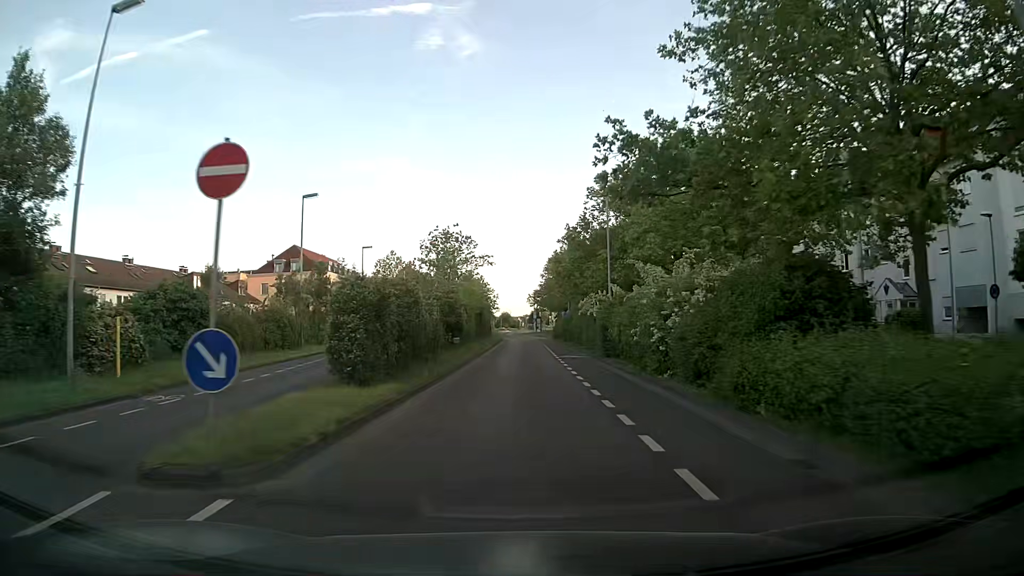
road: secondary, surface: asphalt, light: Day
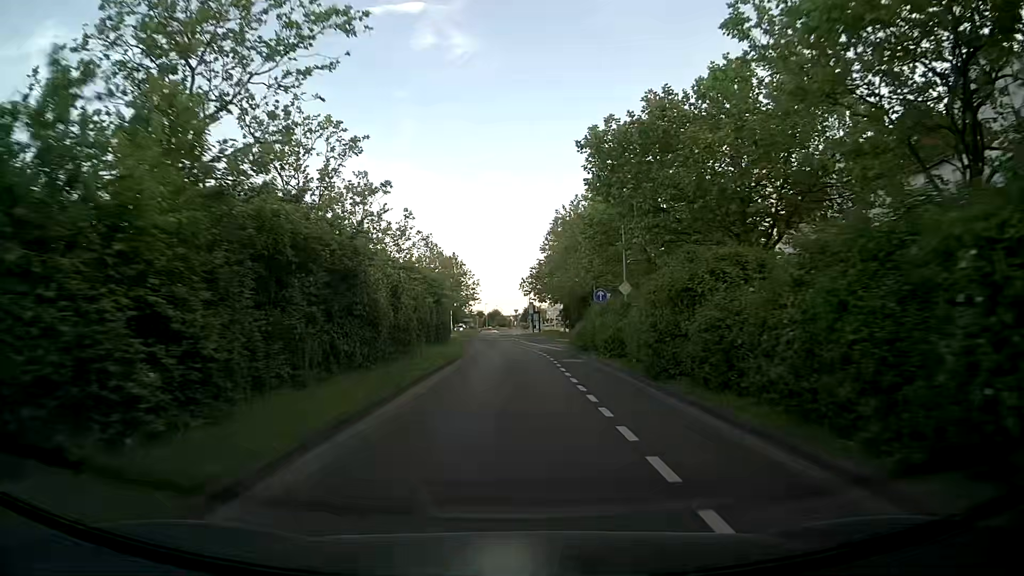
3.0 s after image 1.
(+0.5, +38.1) m; 0°
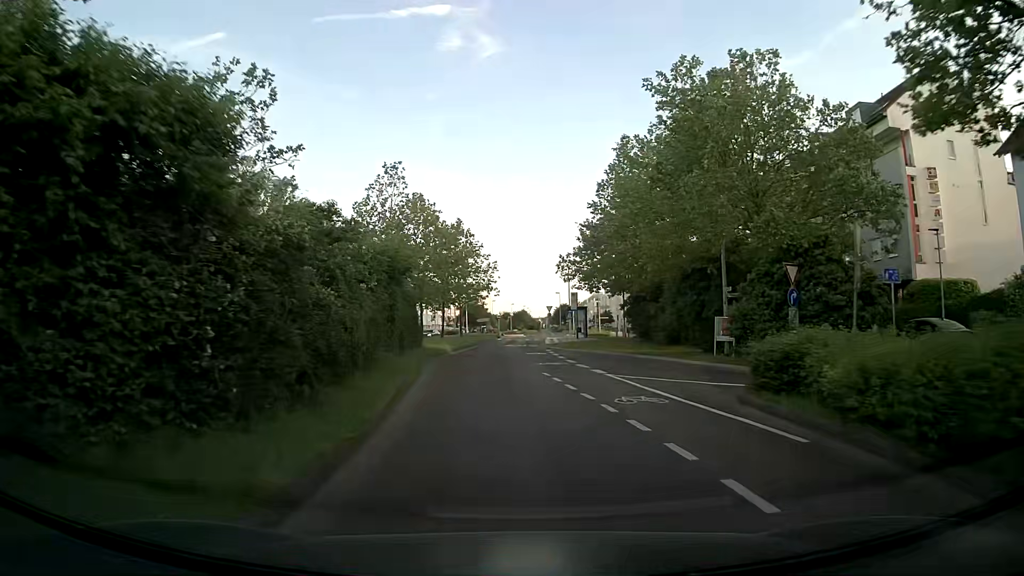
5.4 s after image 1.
(-0.5, +29.4) m; -3°
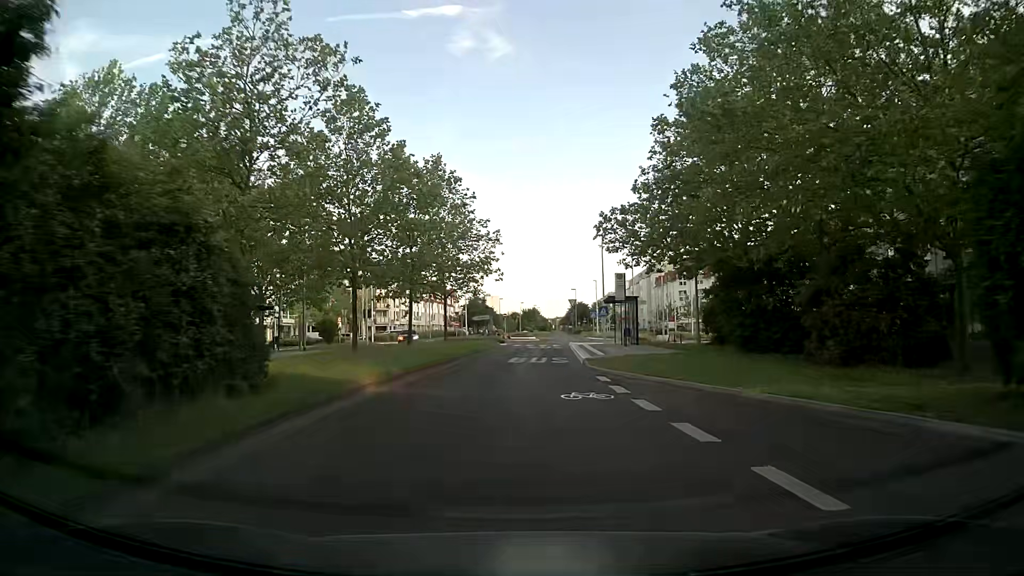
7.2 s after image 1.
(0.0, +21.1) m; 0°
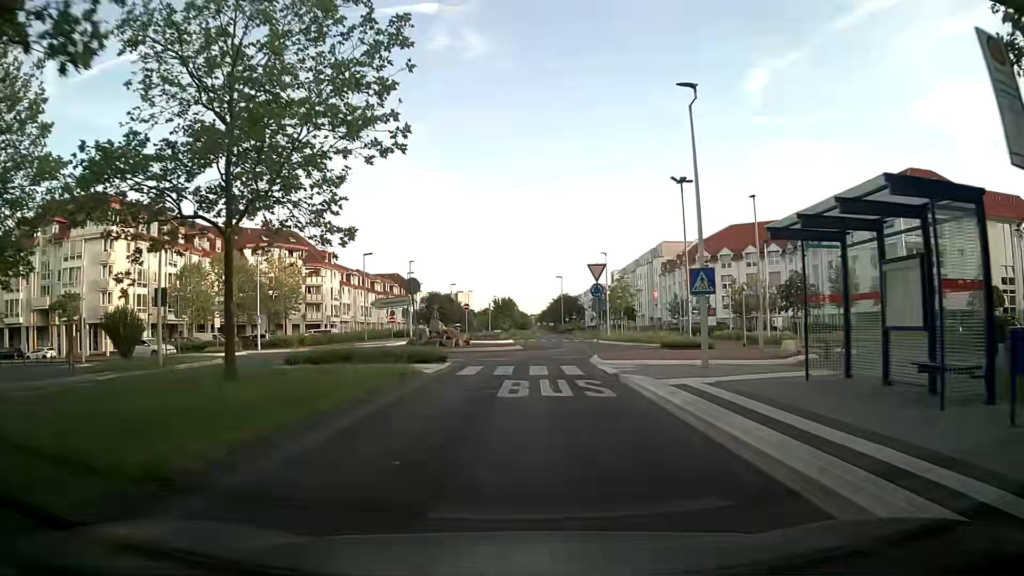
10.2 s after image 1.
(+0.3, +31.1) m; +1°
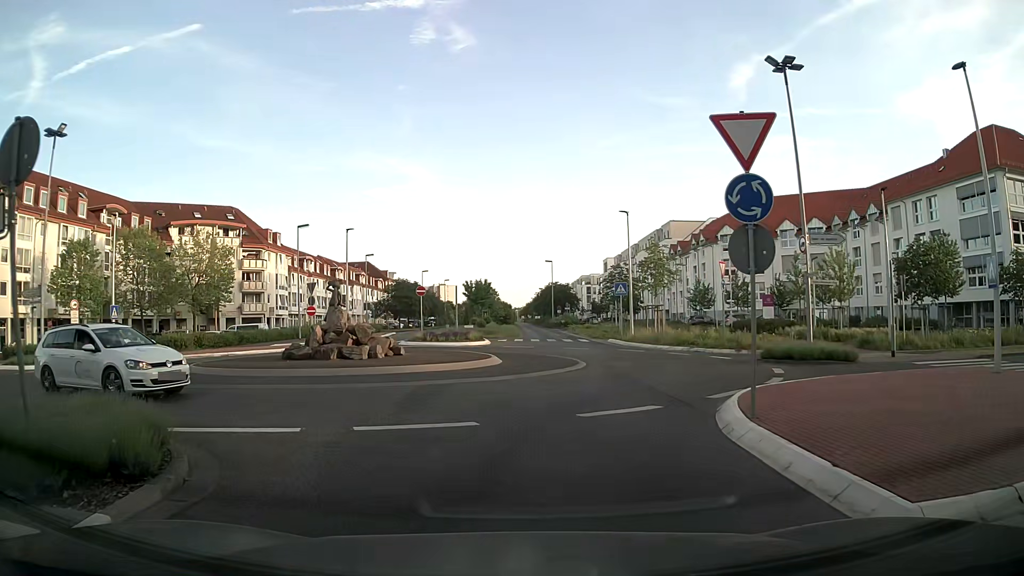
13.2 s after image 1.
(+0.3, +18.5) m; +1°
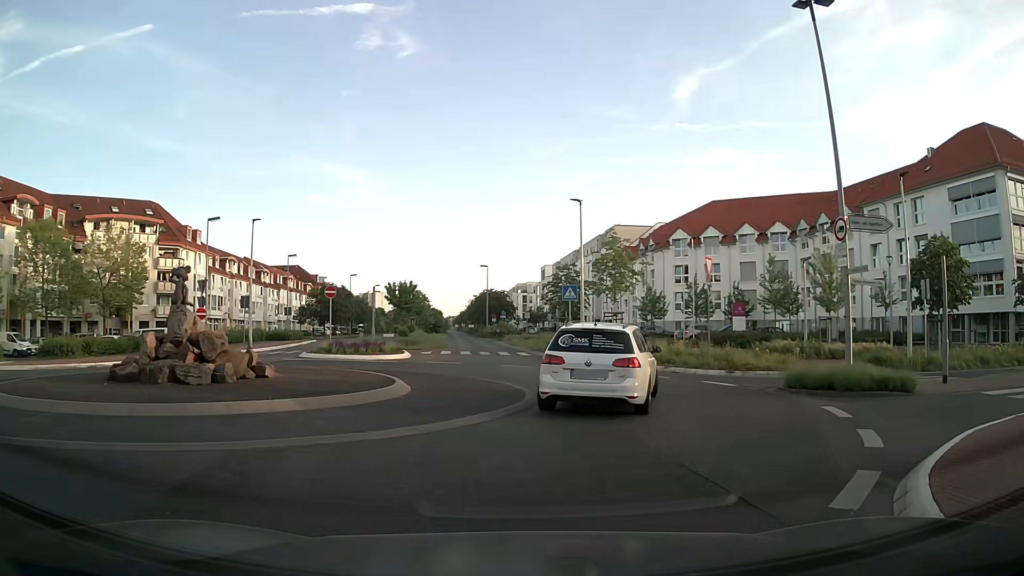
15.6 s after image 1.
(+0.3, +6.9) m; +6°
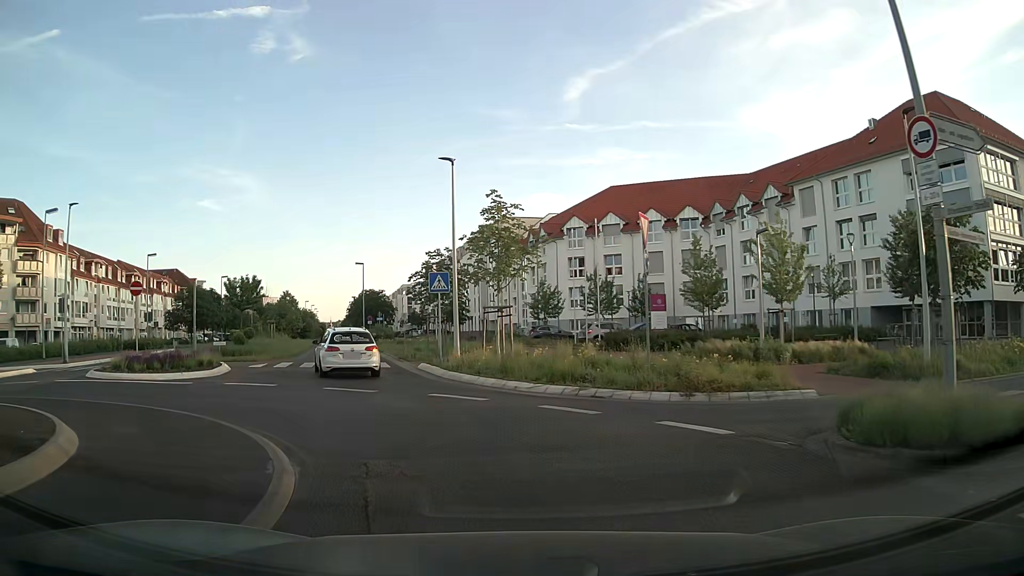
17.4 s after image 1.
(+1.1, +8.7) m; +10°
(-1, +10) (-4, +19) (-7, +29) (-10, +39) (-13, +48) (-16, +58) (-19, +67) (-21, +77) (-24, +87) (-27, +96) m
